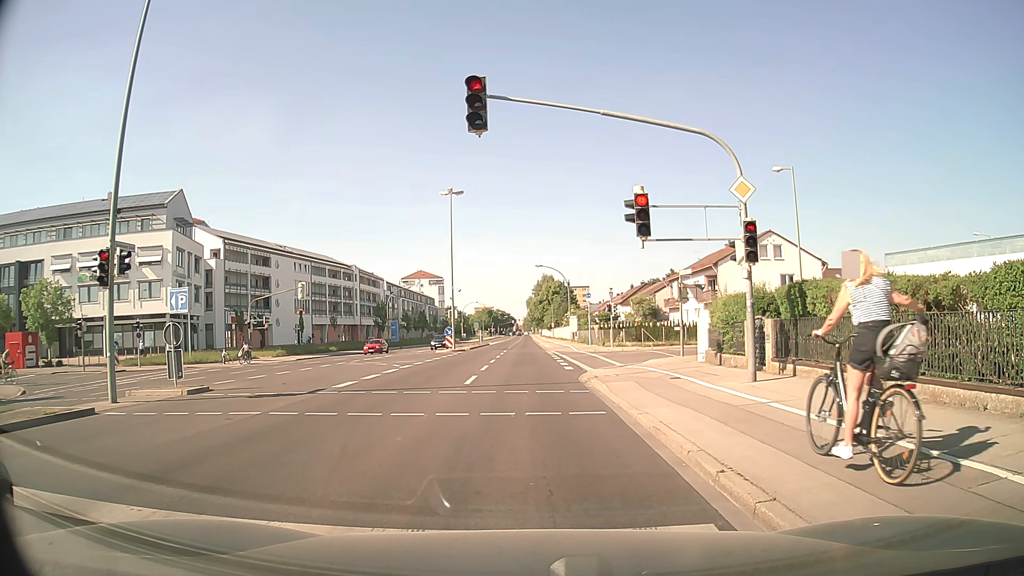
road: secondary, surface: asphalt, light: Day
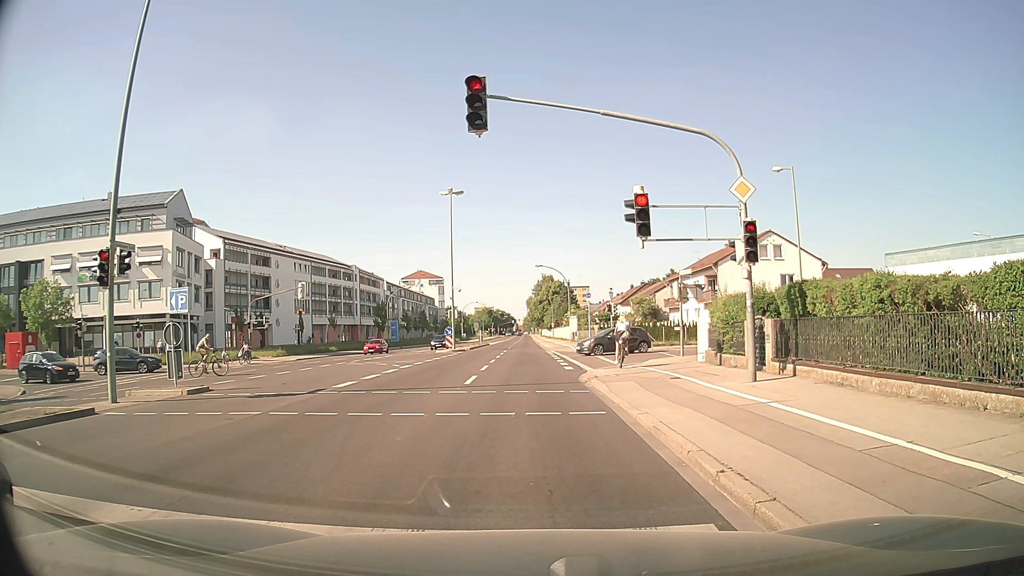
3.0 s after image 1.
(0.0, 0.0) m; 0°
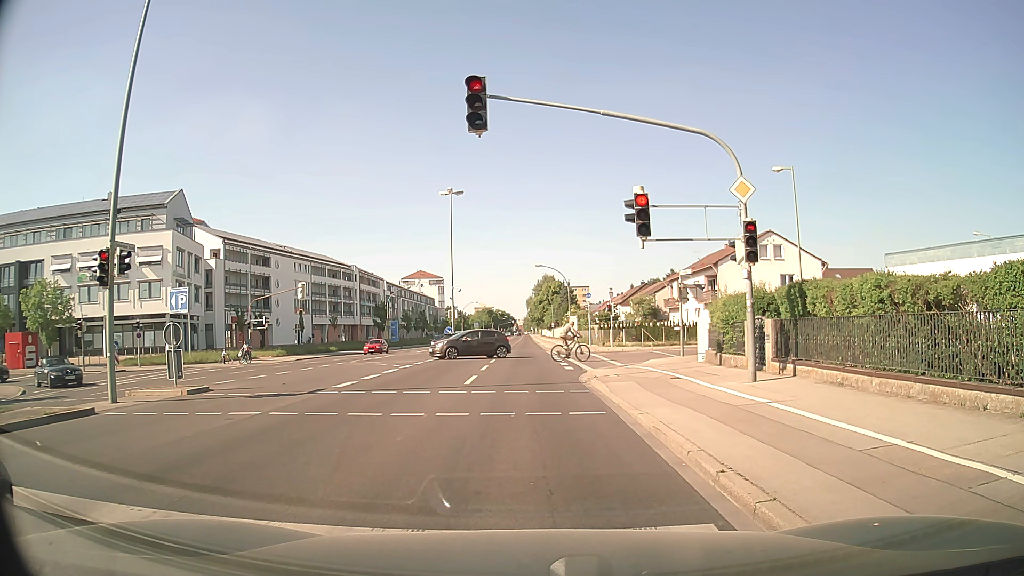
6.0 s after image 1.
(0.0, 0.0) m; 0°
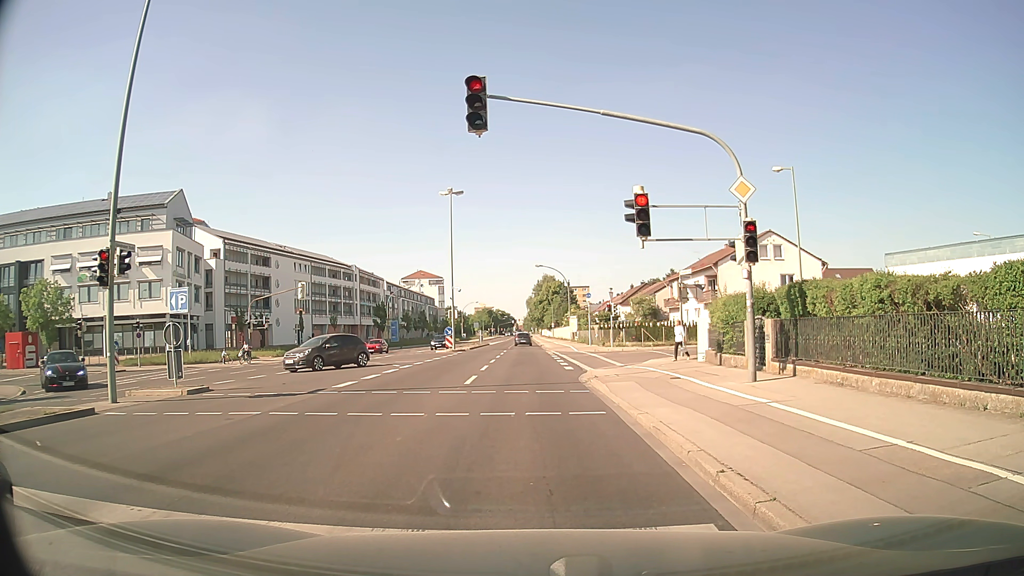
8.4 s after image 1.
(0.0, 0.0) m; 0°
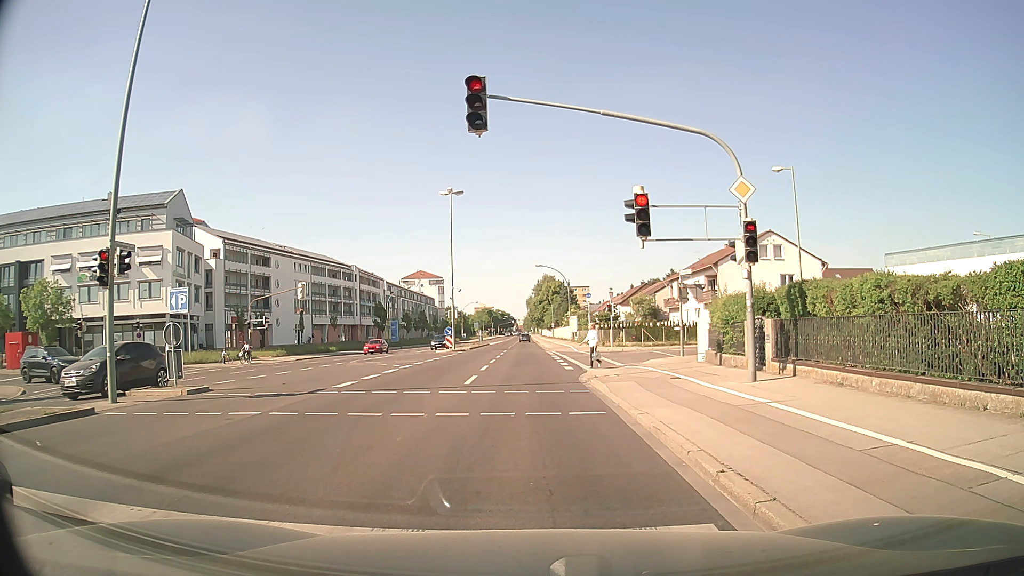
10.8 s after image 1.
(0.0, 0.0) m; 0°
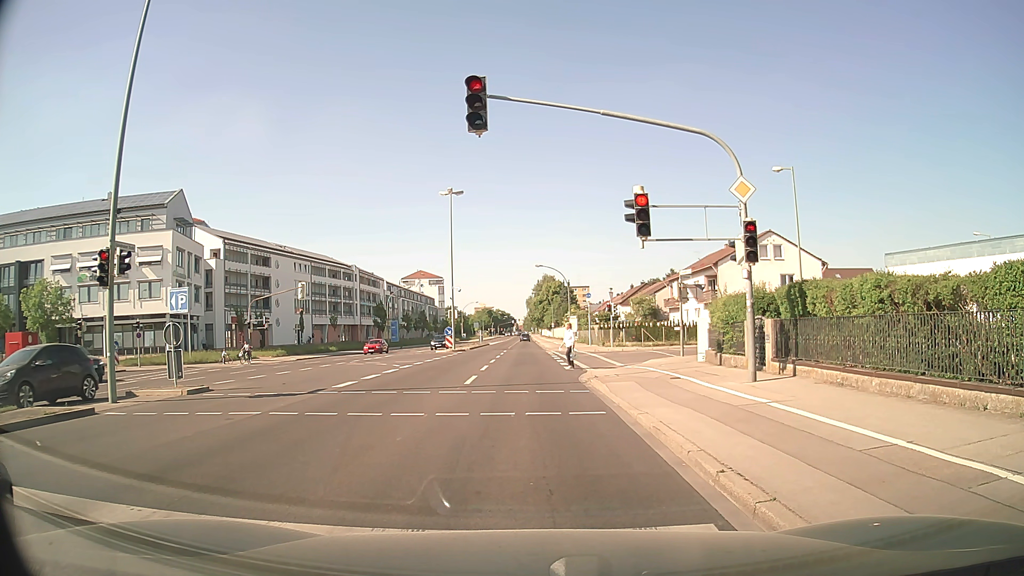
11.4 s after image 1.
(0.0, 0.0) m; 0°
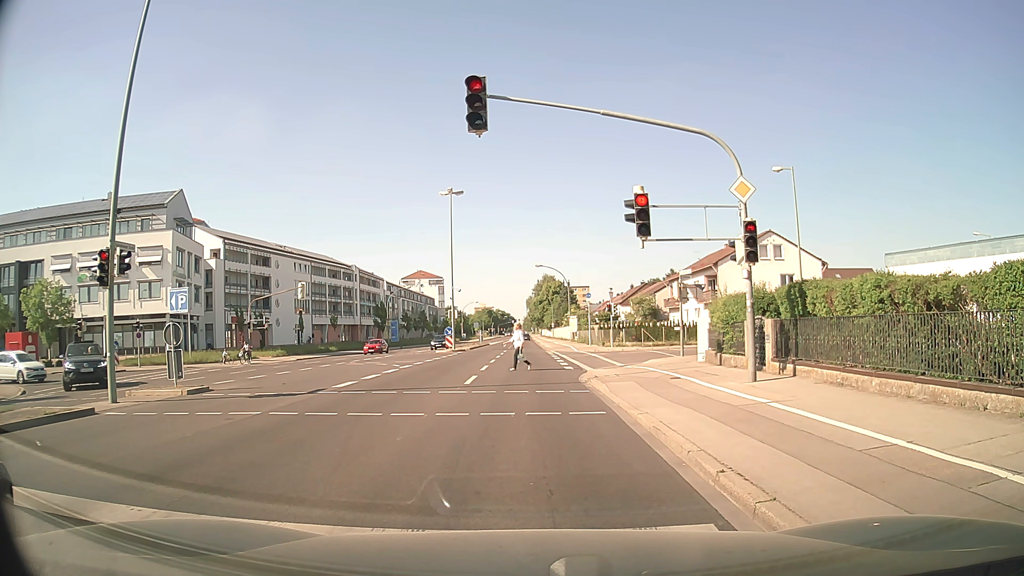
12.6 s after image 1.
(0.0, 0.0) m; 0°
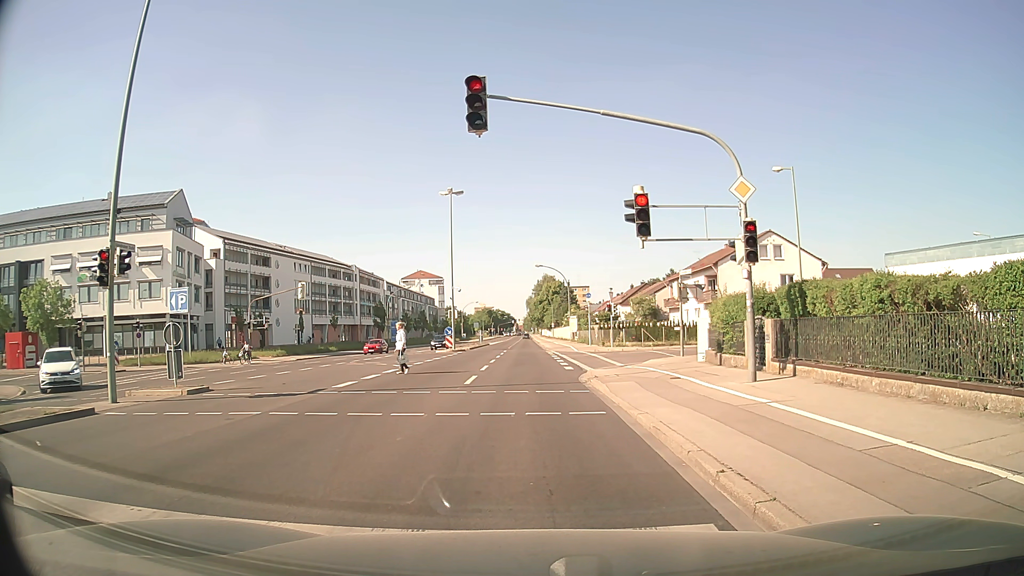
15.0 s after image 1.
(0.0, 0.0) m; 0°
(0, +10) (0, +20) (0, +30) (-1, +40) (-1, +50) (-1, +60) (-1, +70) (-1, +80) (-1, +90) (-1, +100) m
